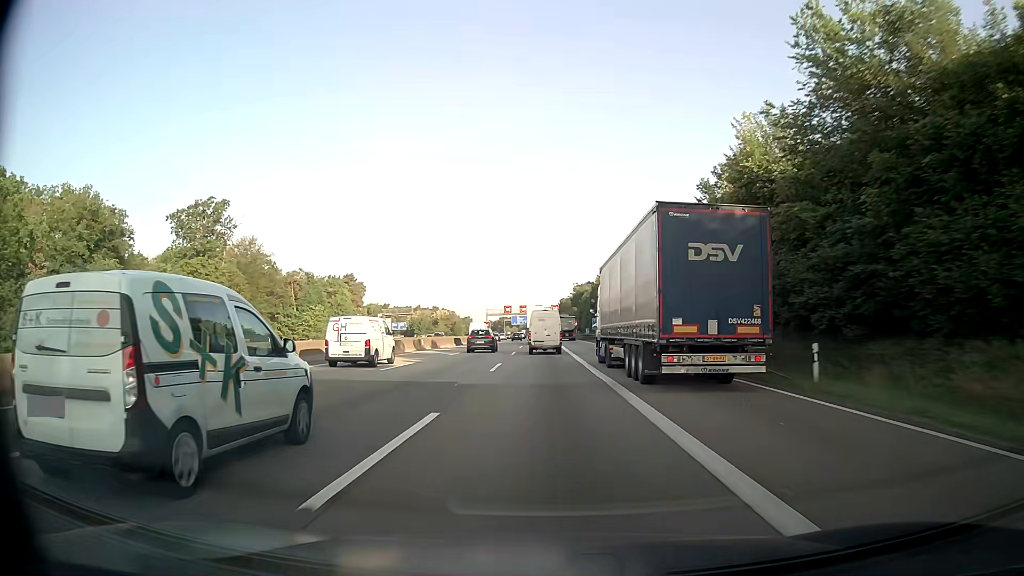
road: motorway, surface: asphalt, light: Day
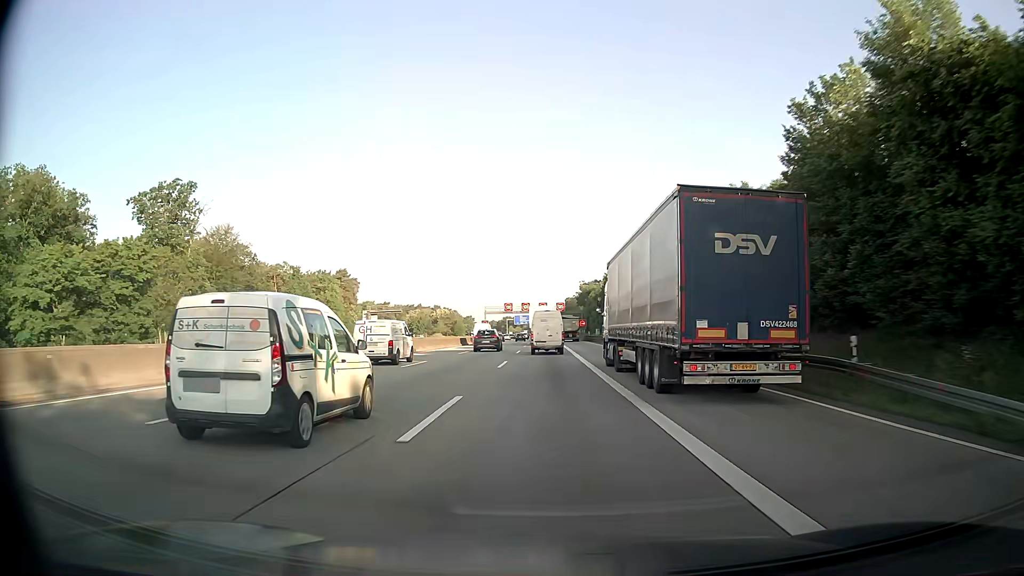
(0.0, +14.8) m; 0°
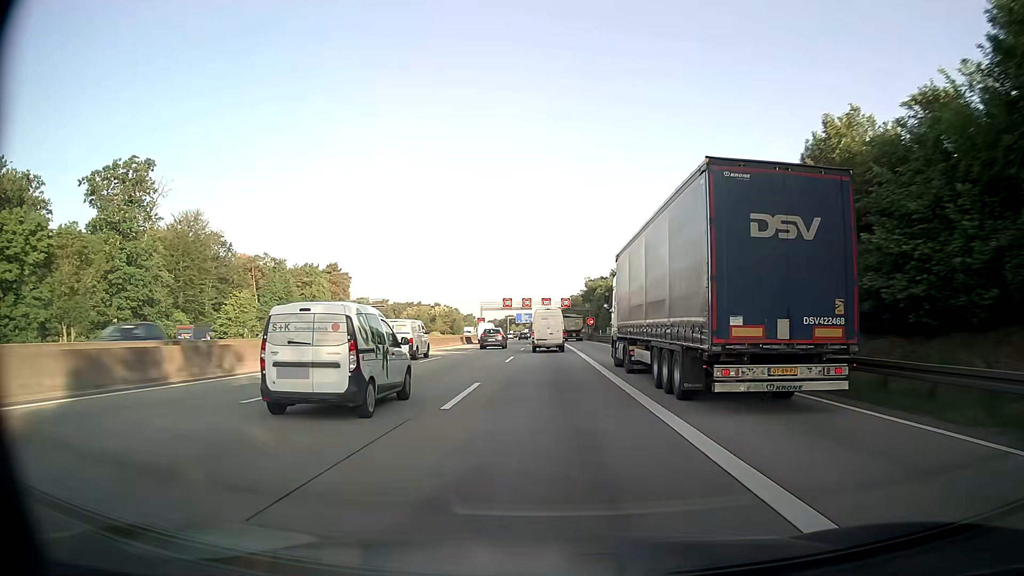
(0.0, +14.9) m; 0°
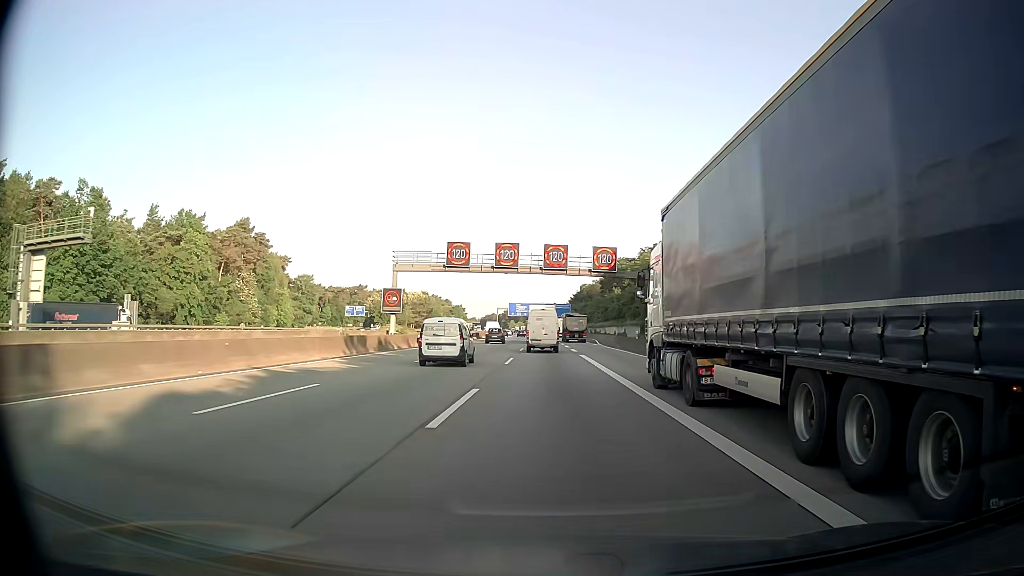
(-0.1, +74.4) m; 0°
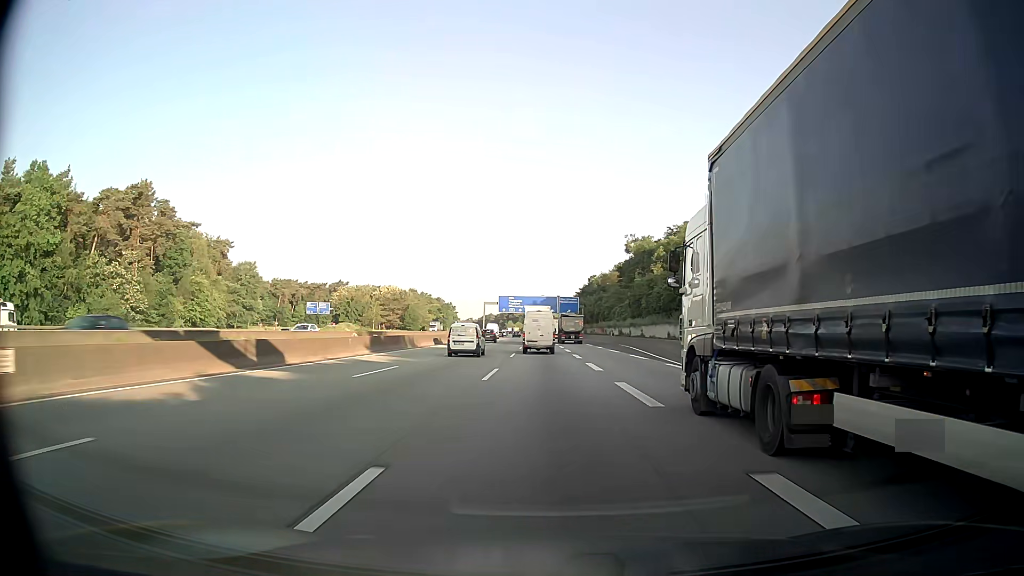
(-0.1, +44.8) m; 0°
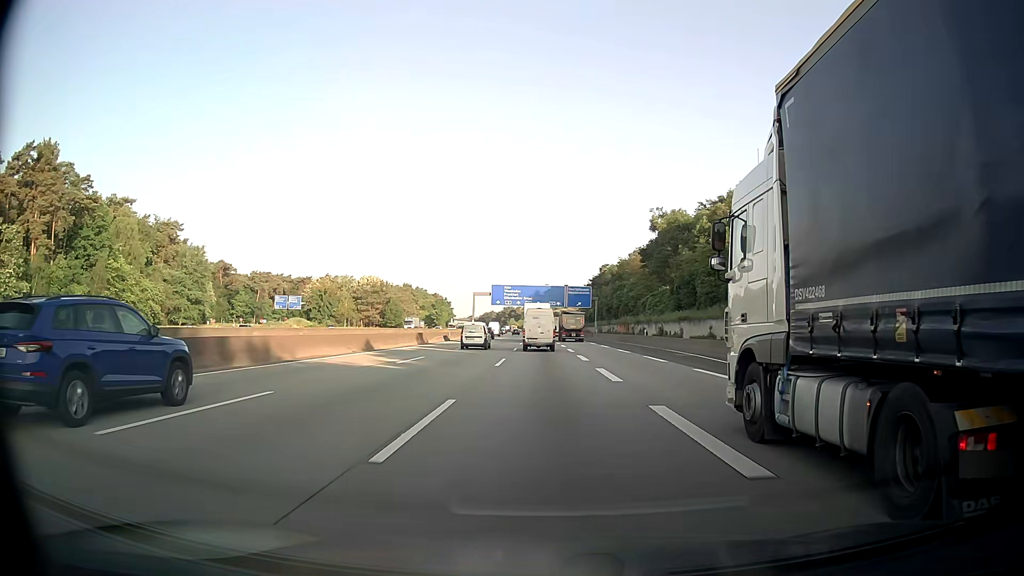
(-0.1, +30.0) m; 0°
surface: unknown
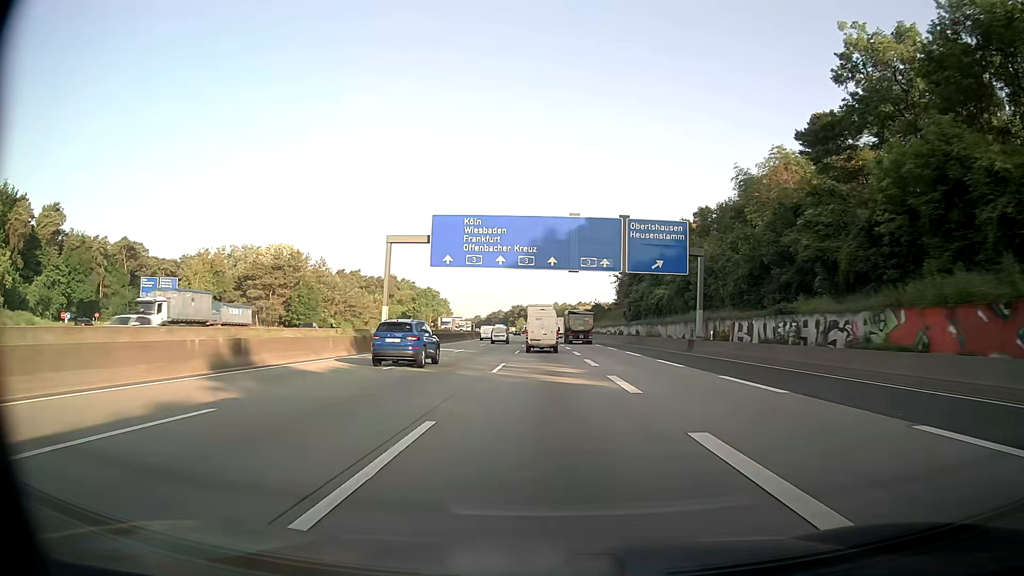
(-0.5, +75.2) m; -1°
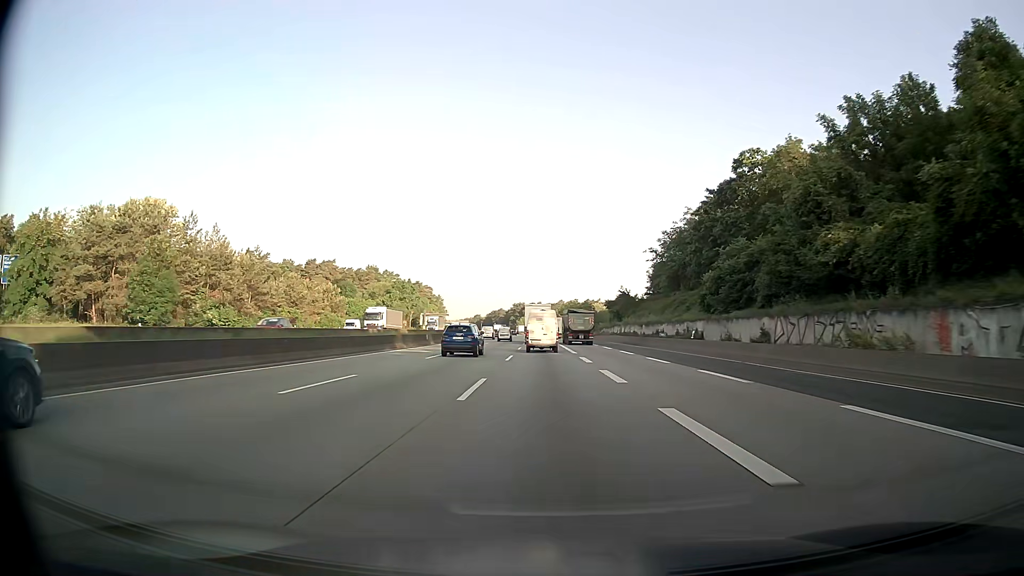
(-0.2, +45.2) m; 0°
(0, +10) (0, +20) (0, +30) (0, +40) (0, +50) (-1, +60) (-1, +70) (-1, +80) (-1, +90) (-1, +100) m
